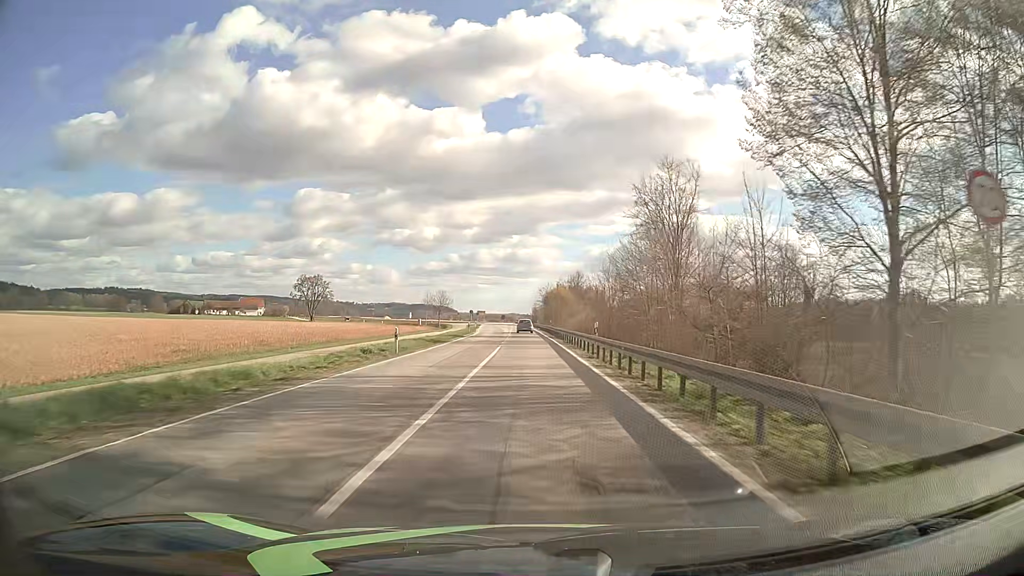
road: primary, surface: asphalt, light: Day
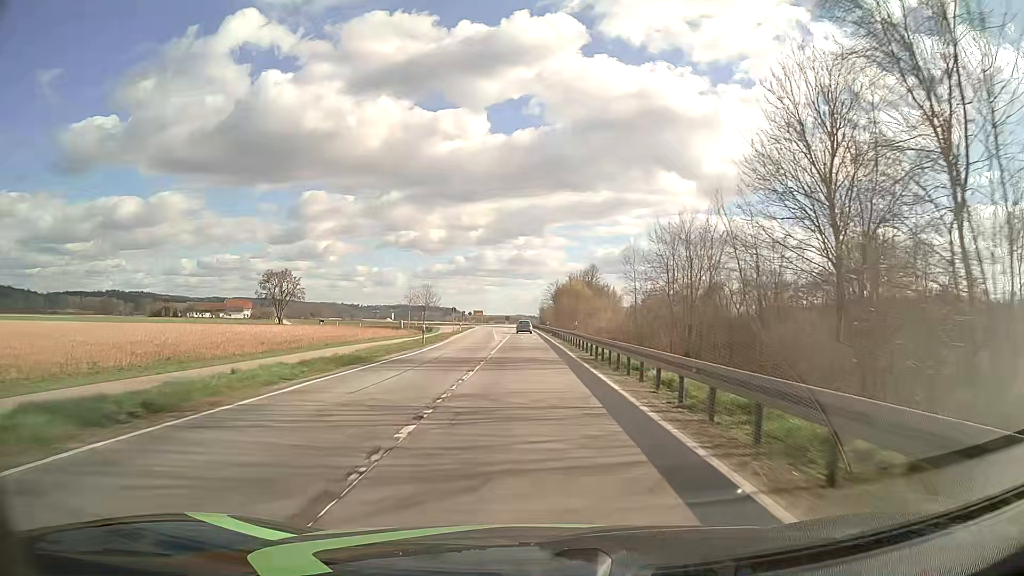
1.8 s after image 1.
(-0.2, +32.2) m; -1°
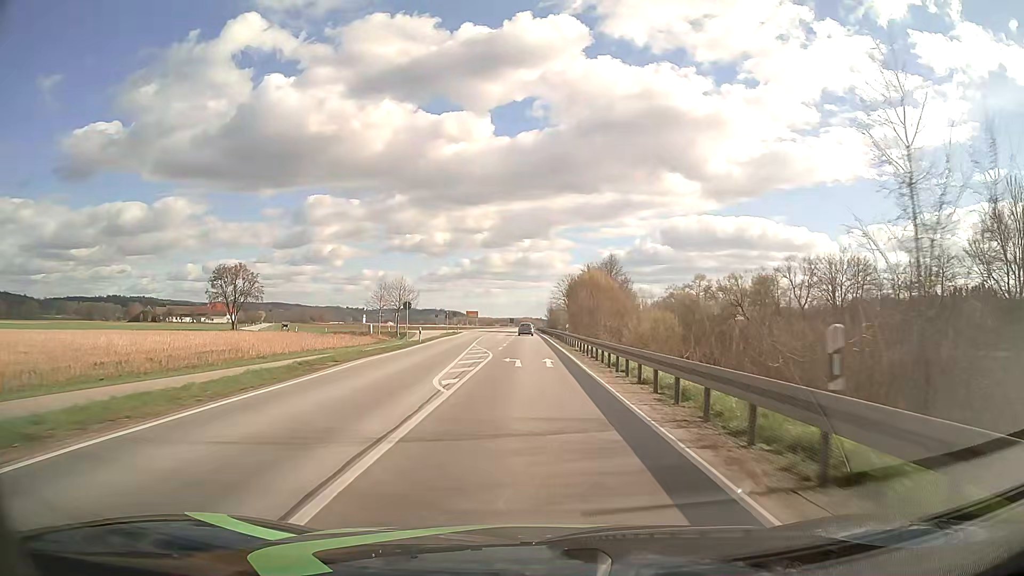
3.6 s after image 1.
(-0.1, +32.2) m; 0°
(0, +10) (0, +20) (0, +30) (0, +40) (0, +50) (-1, +60) (-1, +70) (-1, +80) (-1, +90) (-1, +100) m
